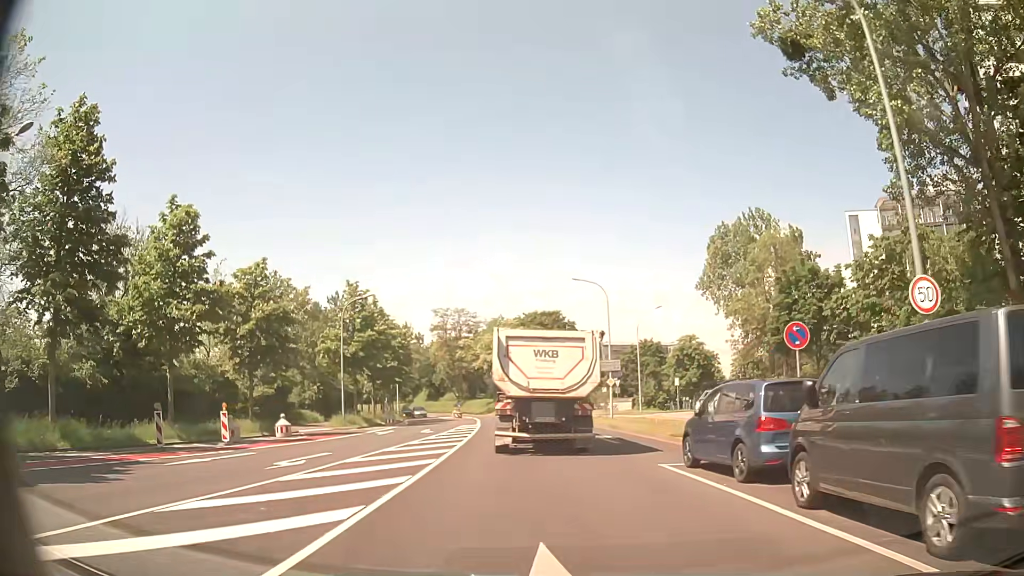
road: tertiary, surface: asphalt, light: Day
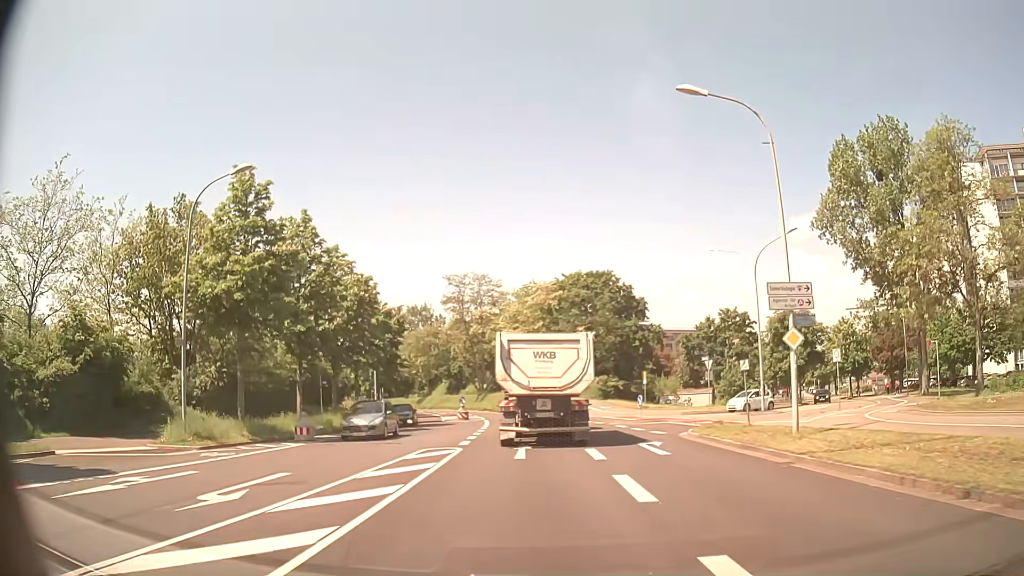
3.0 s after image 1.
(-1.4, +26.3) m; -3°
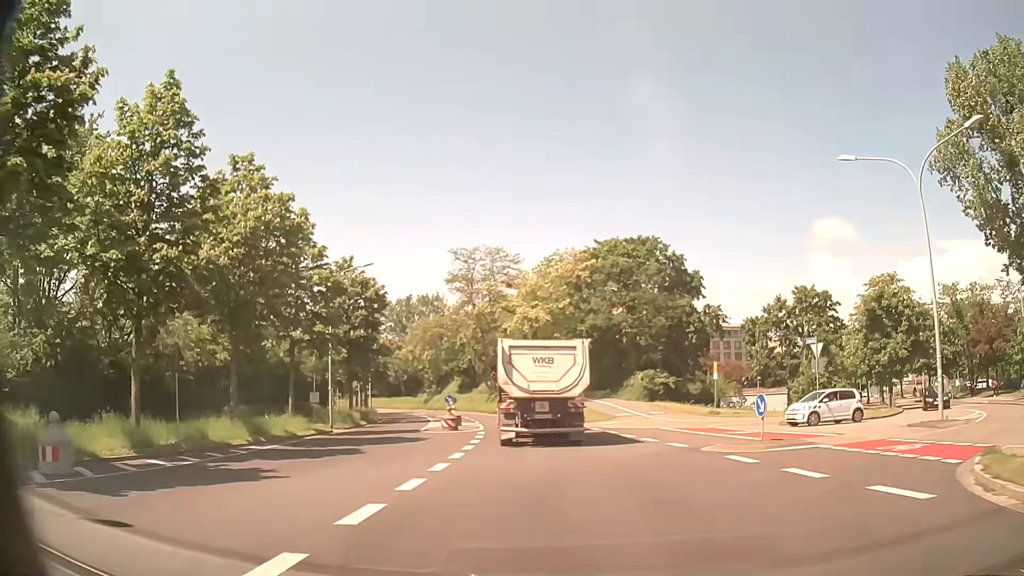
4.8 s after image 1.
(-0.5, +16.5) m; -2°
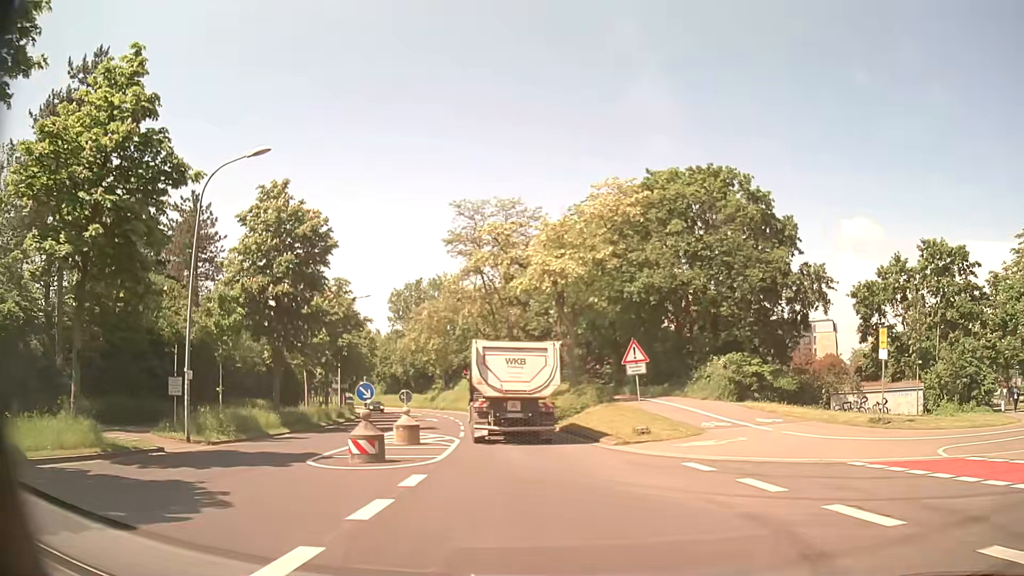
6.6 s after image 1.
(-0.3, +17.9) m; -3°
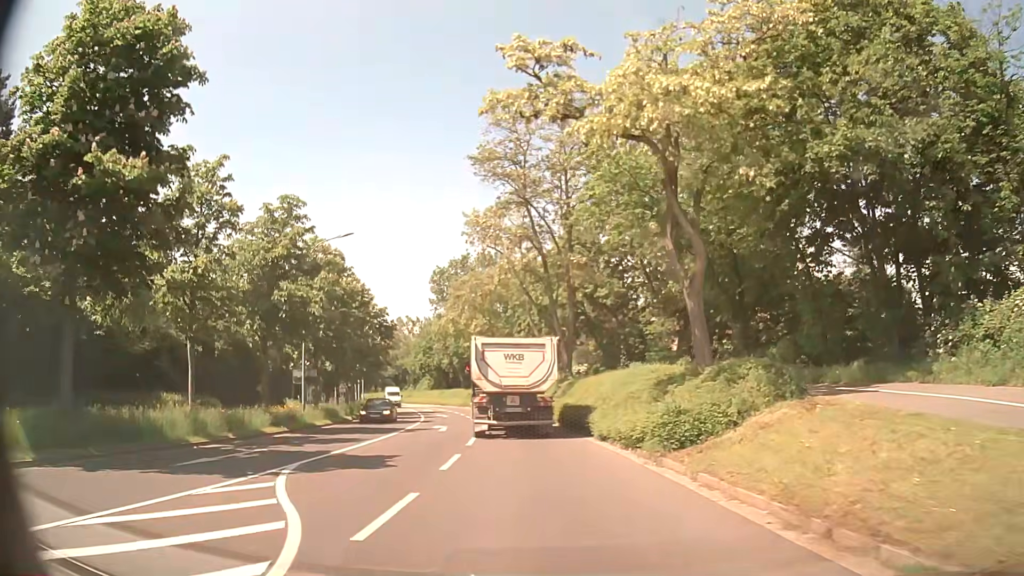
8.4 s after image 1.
(-0.8, +19.2) m; -5°
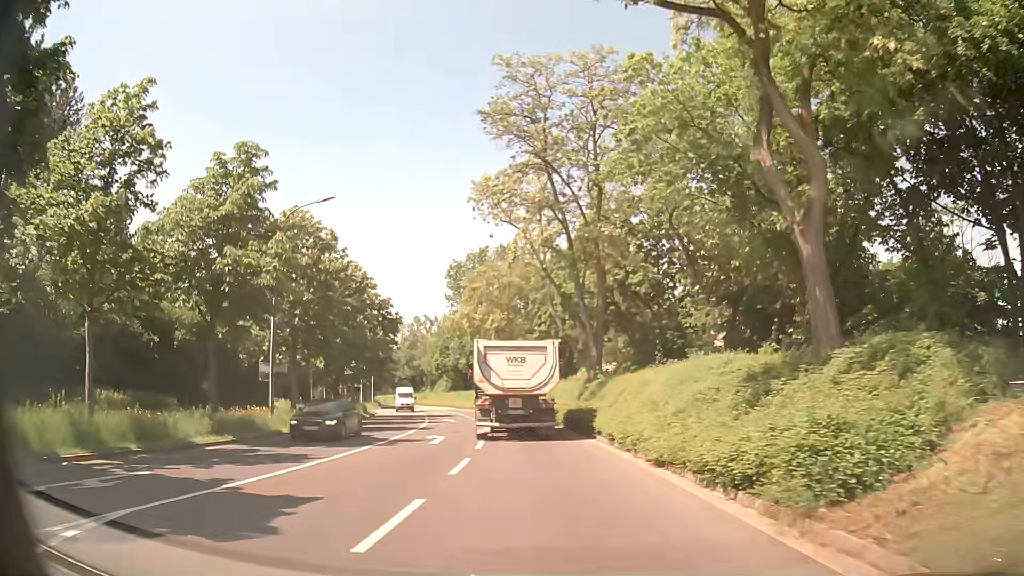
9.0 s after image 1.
(-0.1, +6.6) m; -2°
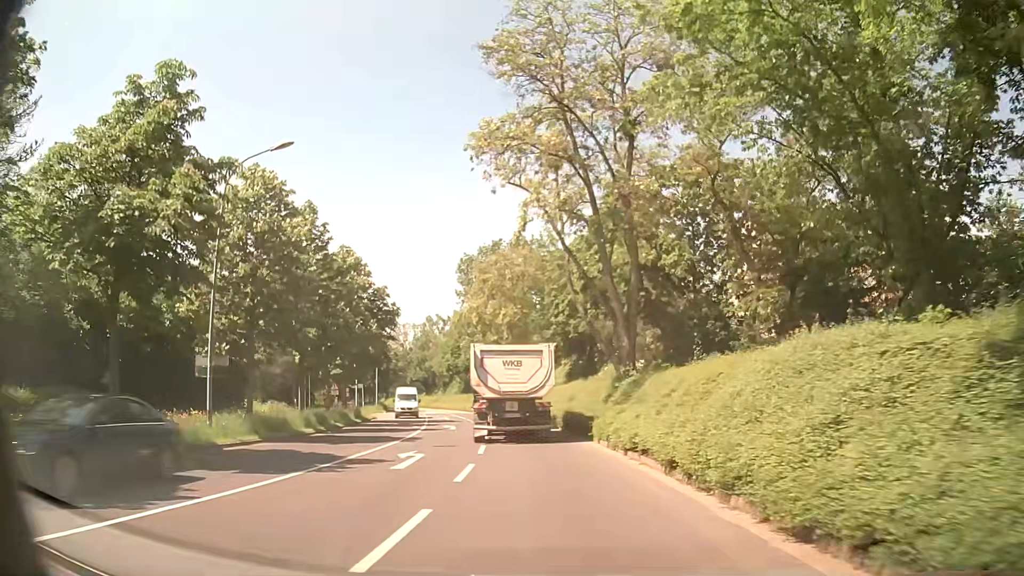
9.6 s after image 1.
(0.0, +6.6) m; -1°
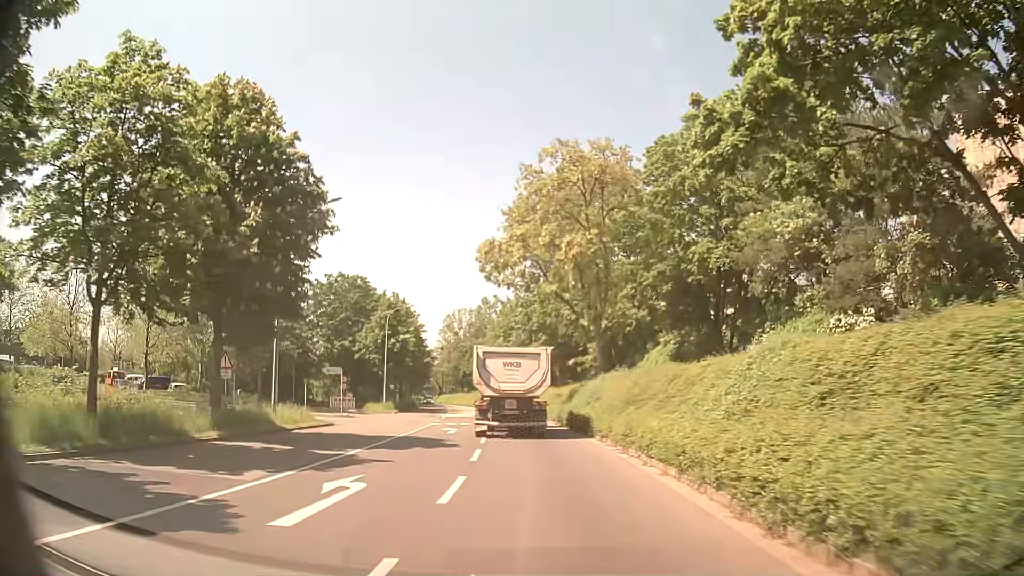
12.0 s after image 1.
(-1.4, +26.7) m; -6°
(0, +10) (-1, +20) (-1, +30) (-2, +40) (-4, +50) (-5, +60) (-7, +70) (-9, +79) (-11, +89) (-14, +99) m
